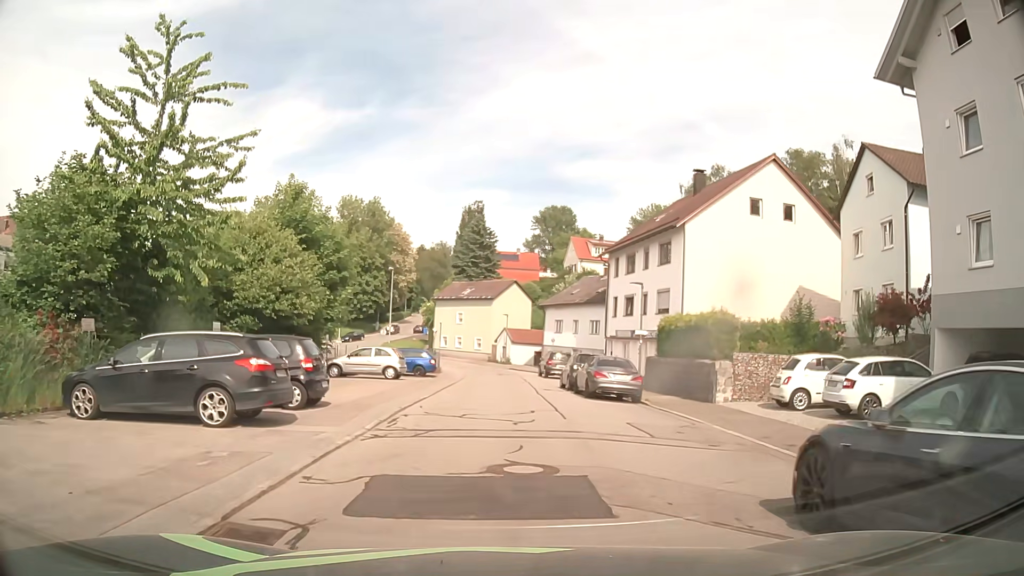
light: Day
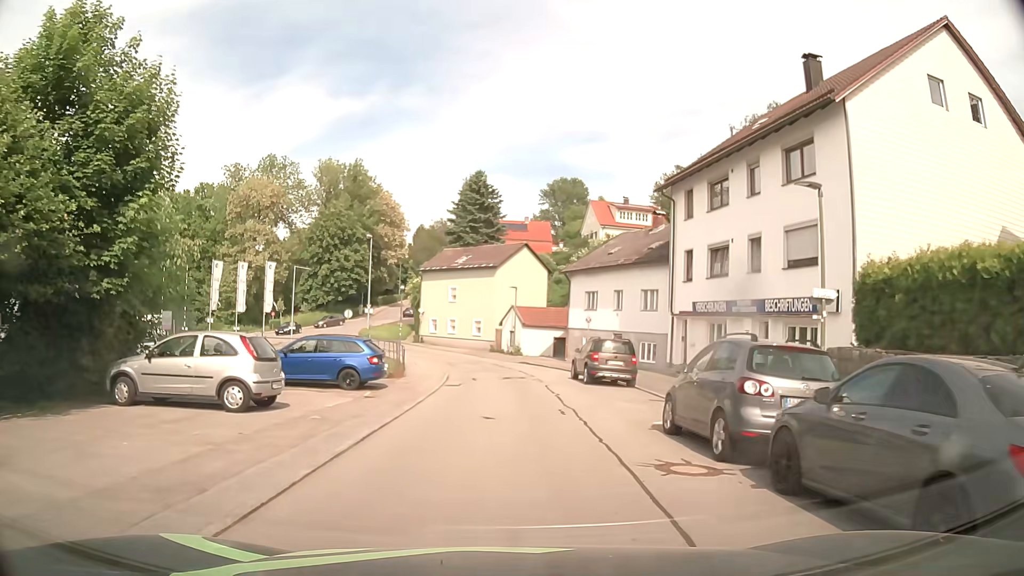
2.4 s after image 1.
(+0.2, +18.0) m; 0°
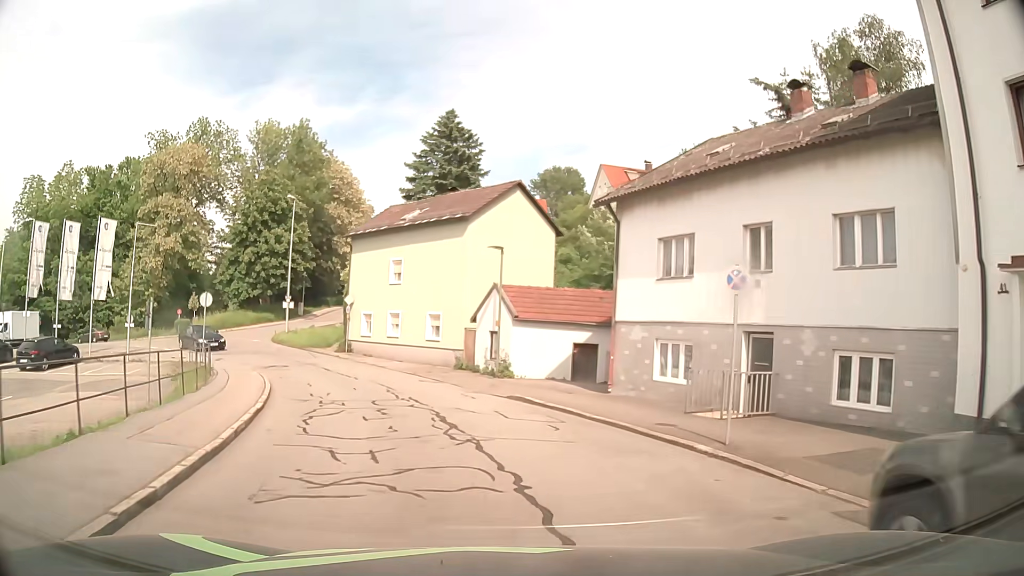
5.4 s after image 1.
(+0.5, +22.9) m; +2°
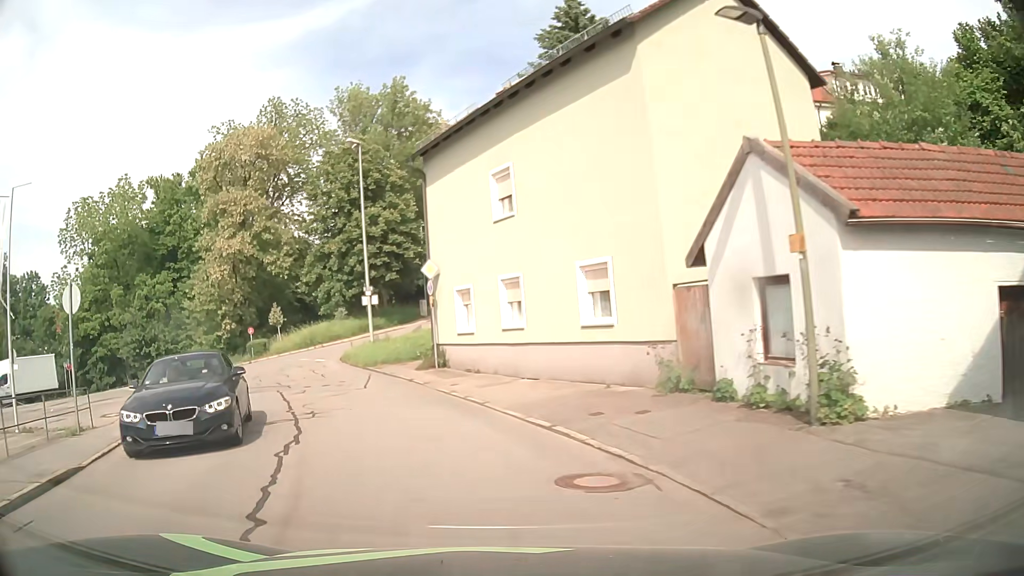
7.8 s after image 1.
(-1.5, +17.7) m; -15°
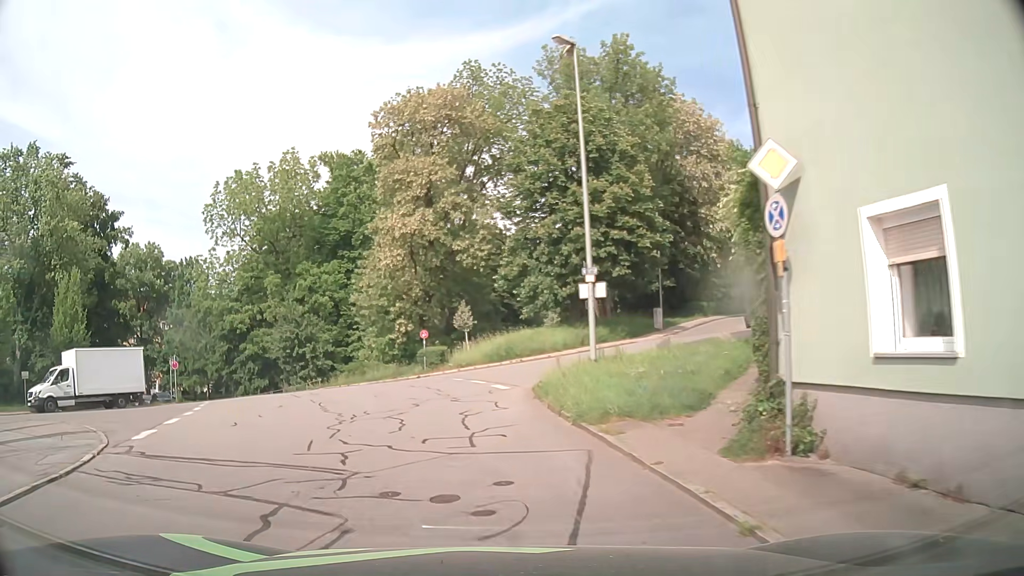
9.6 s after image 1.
(-2.0, +13.0) m; -18°
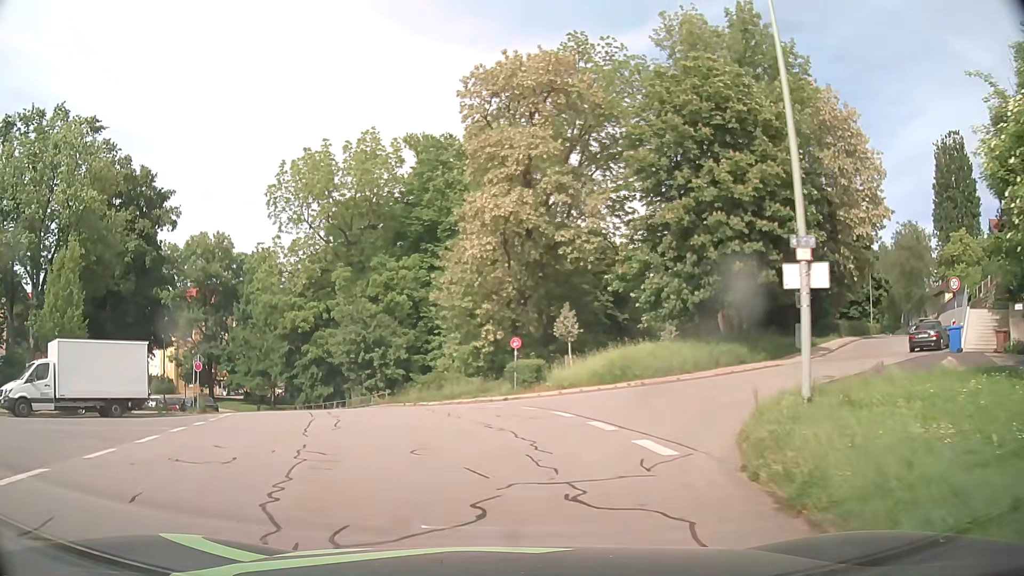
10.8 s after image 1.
(-0.7, +8.6) m; -9°
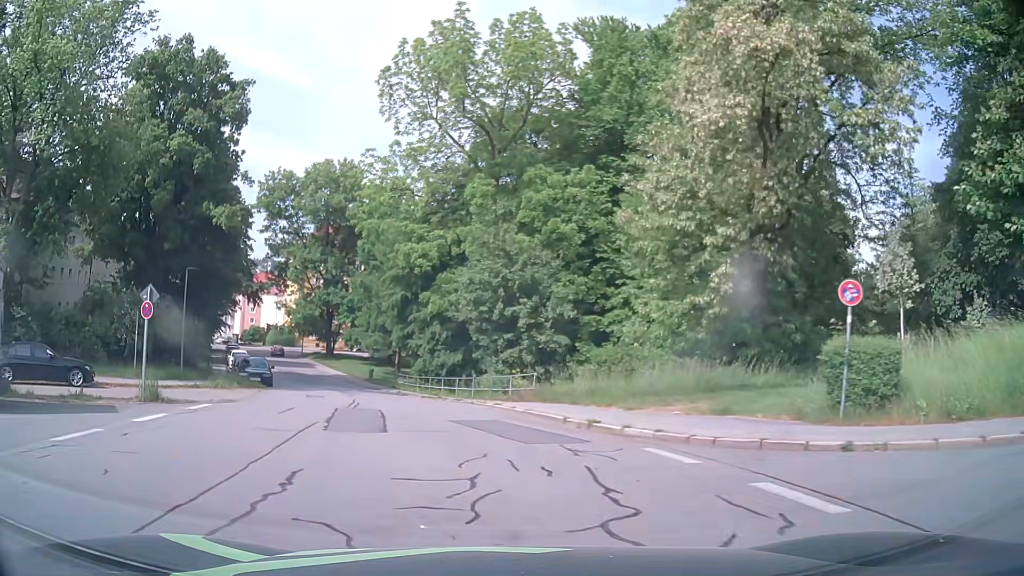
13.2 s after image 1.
(-2.0, +17.4) m; -13°
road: residential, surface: asphalt
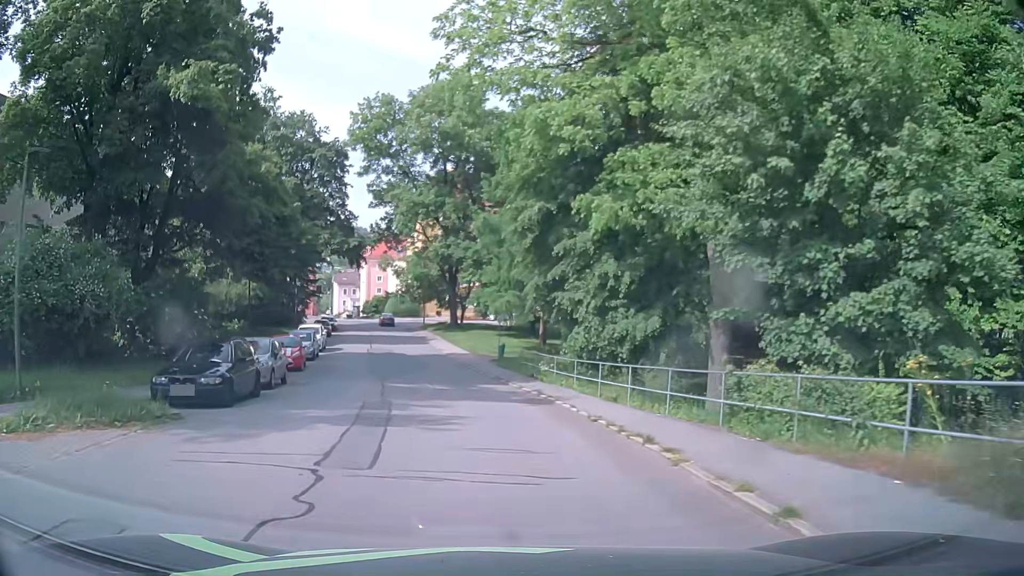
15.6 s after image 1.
(-2.3, +18.8) m; -12°
